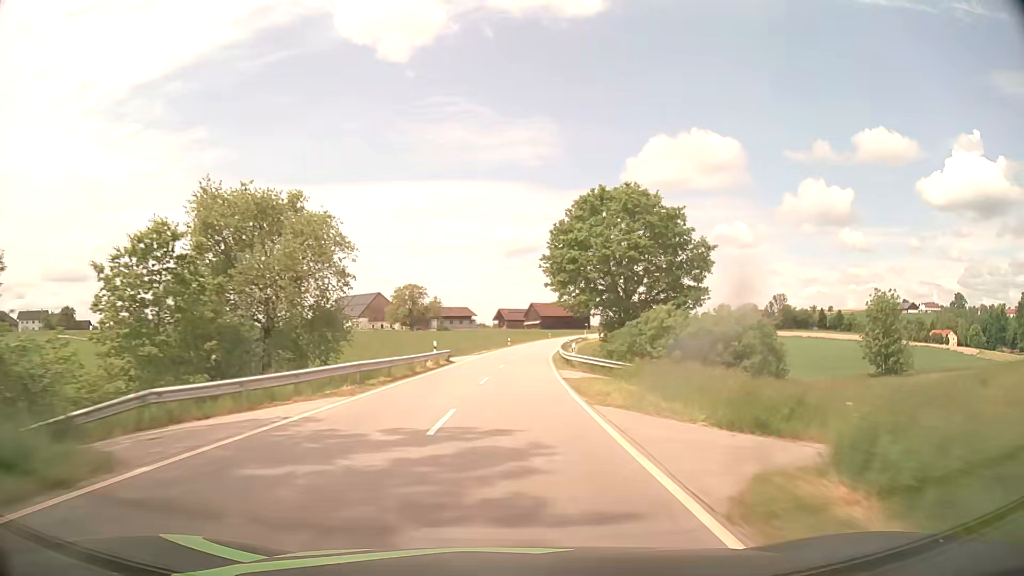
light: Day
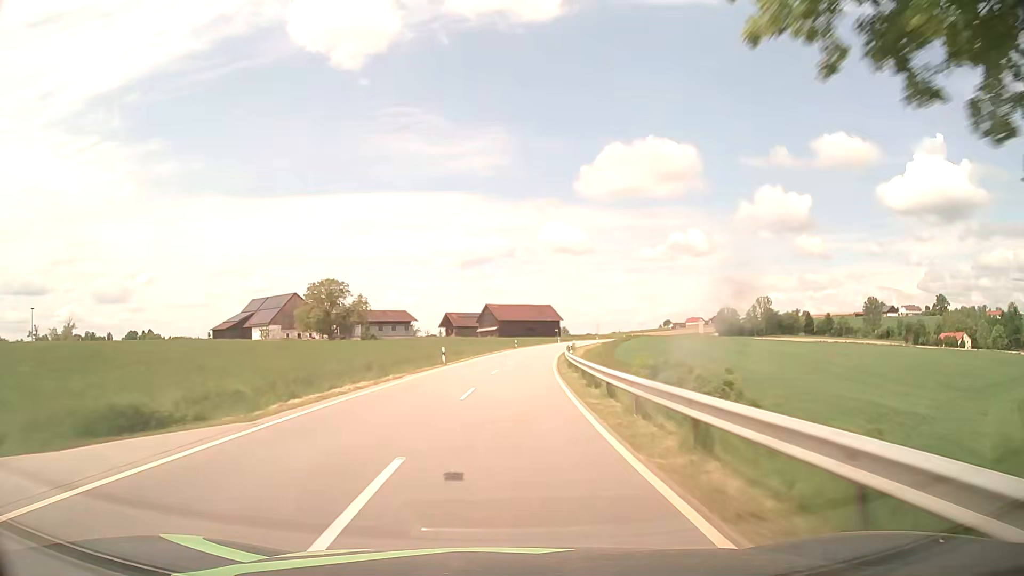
(+1.2, +42.4) m; +4°
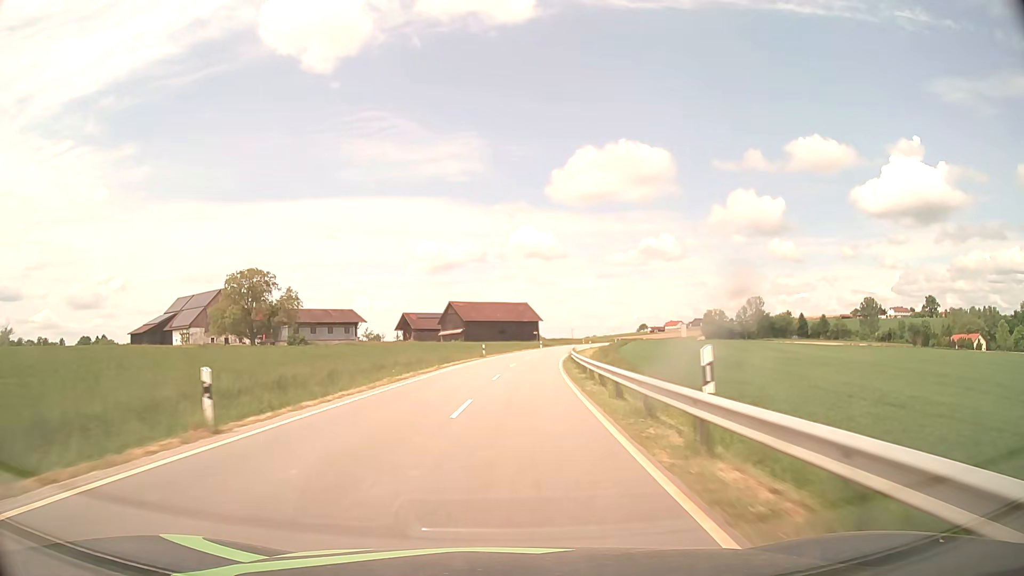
(+0.7, +28.1) m; +3°
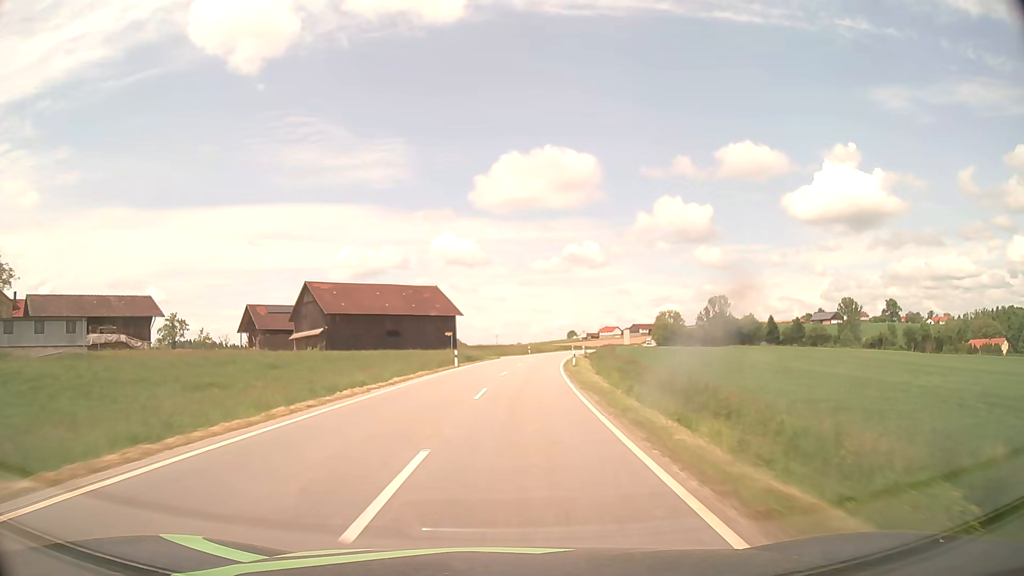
(+3.2, +56.1) m; +6°
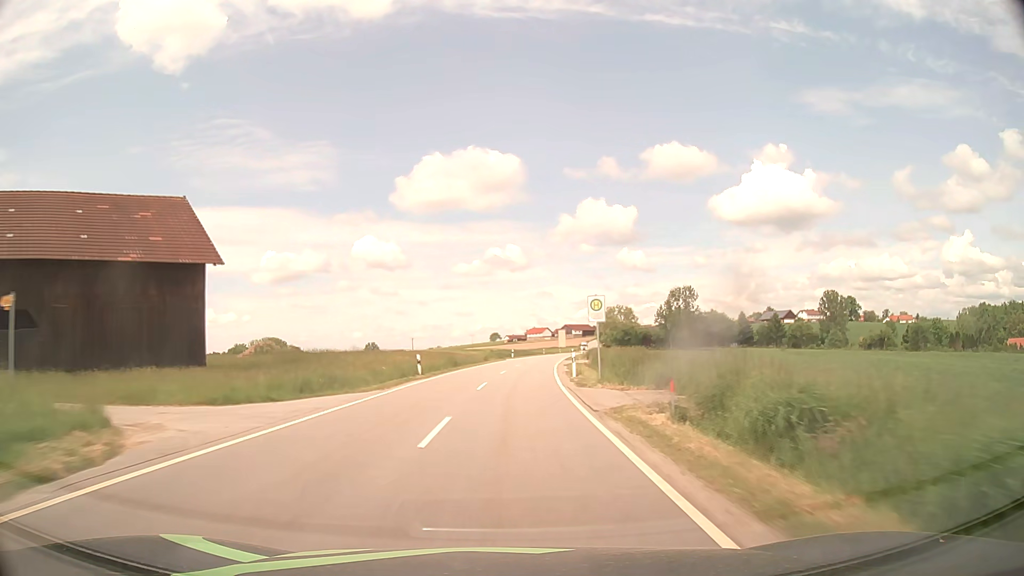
(+3.4, +56.3) m; +7°
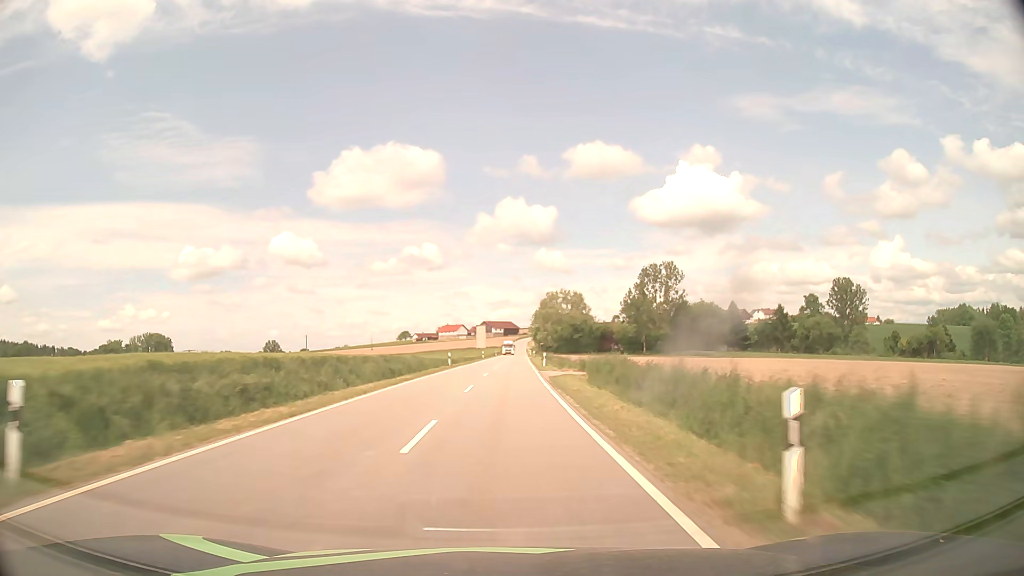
(+4.8, +73.4) m; +7°
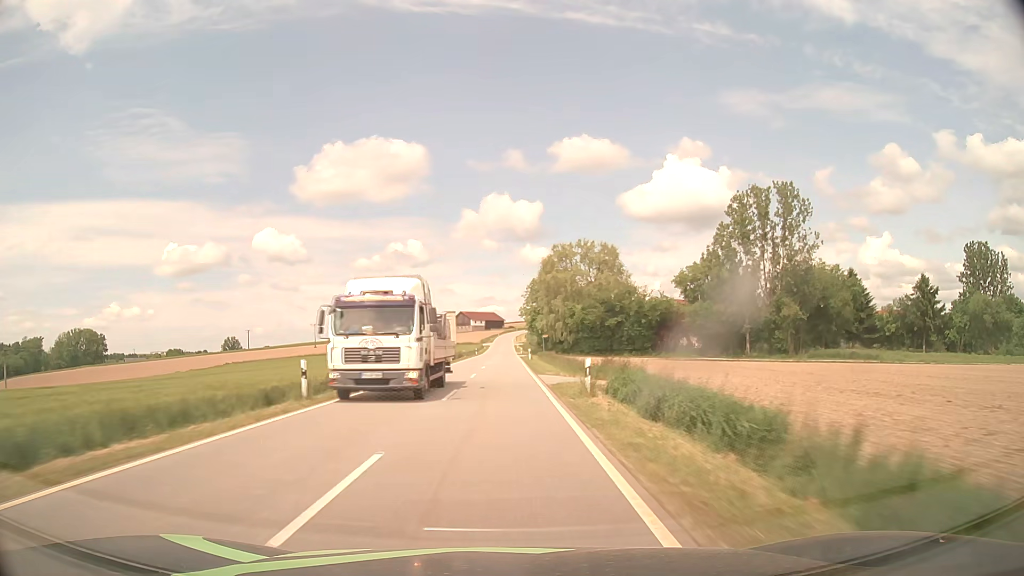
(+1.6, +77.3) m; +1°
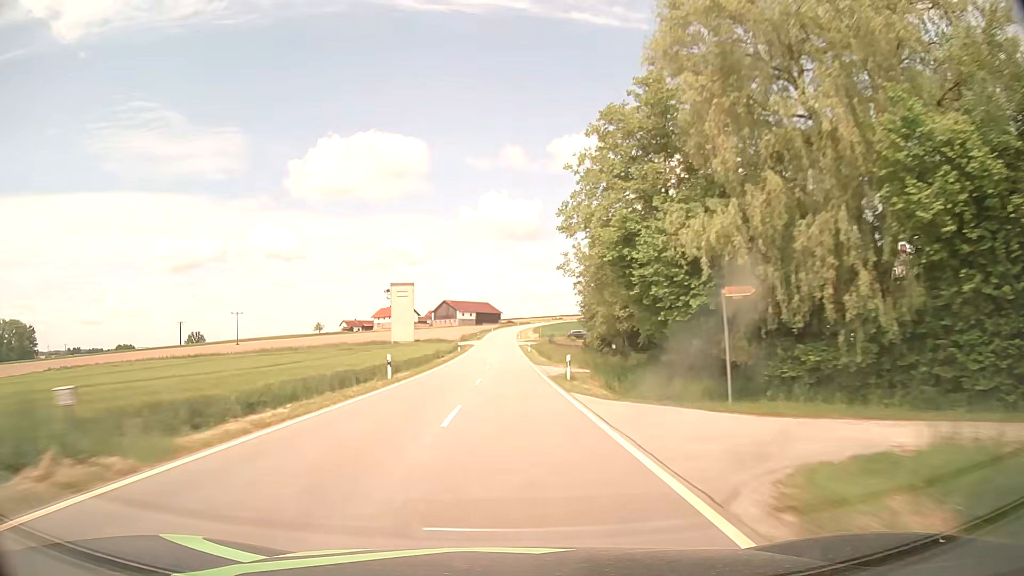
(-0.4, +78.4) m; 0°
(0, +10) (0, +20) (0, +30) (0, +40) (0, +50) (0, +60) (0, +70) (0, +80) (0, +90) (0, +100) m
